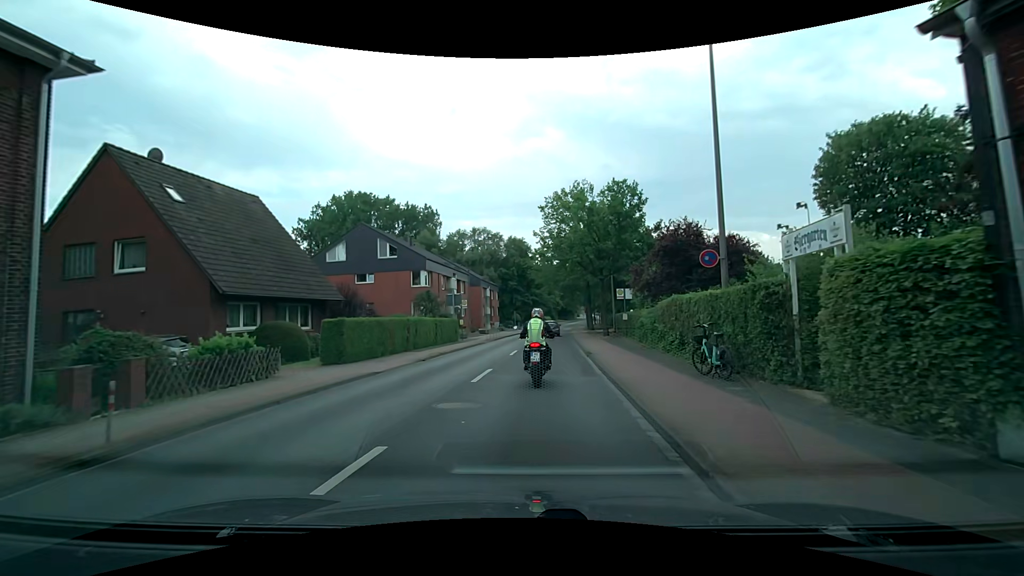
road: tertiary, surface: asphalt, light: Day
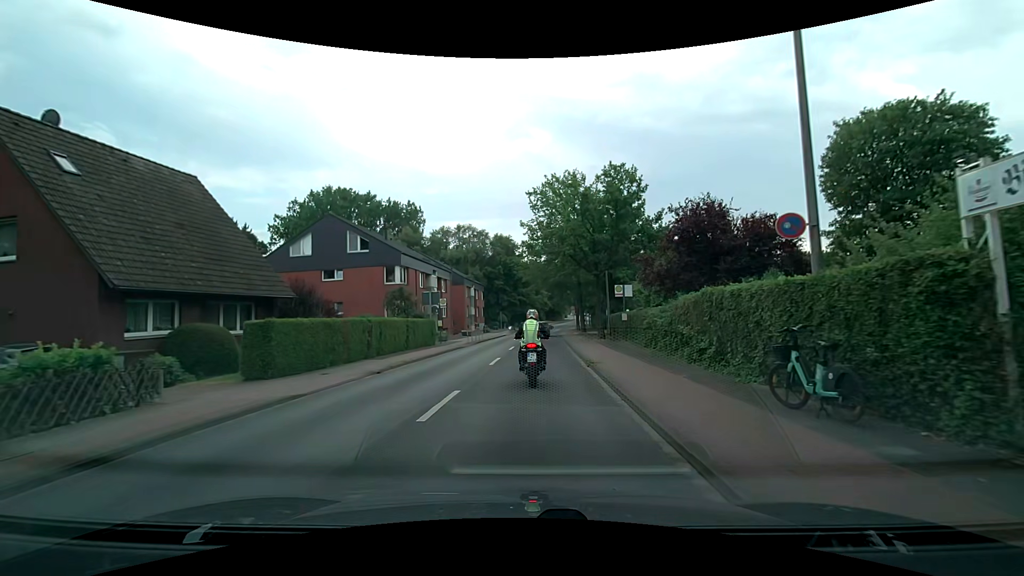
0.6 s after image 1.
(0.0, +4.4) m; +2°
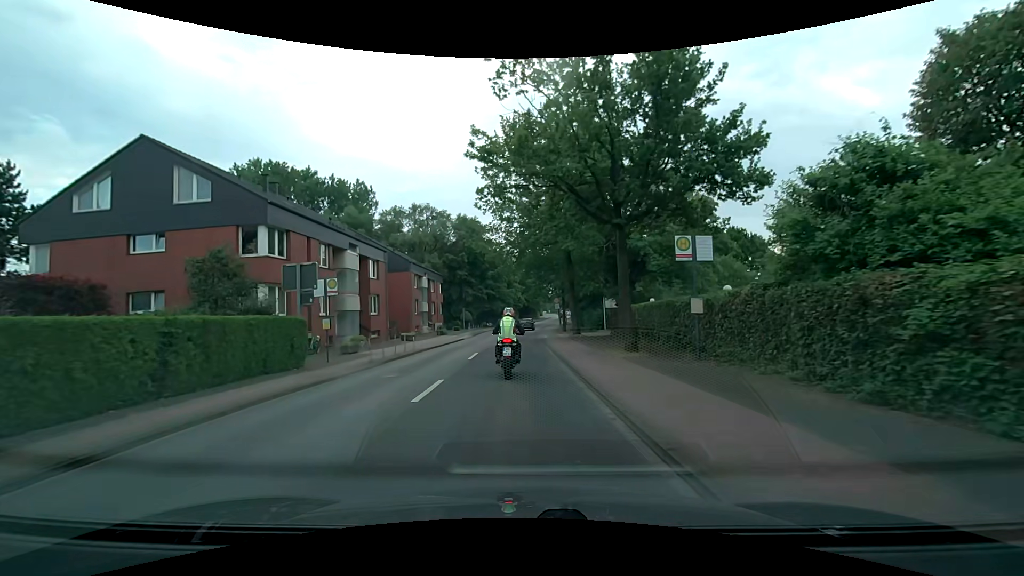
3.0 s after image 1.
(+0.3, +17.3) m; +2°
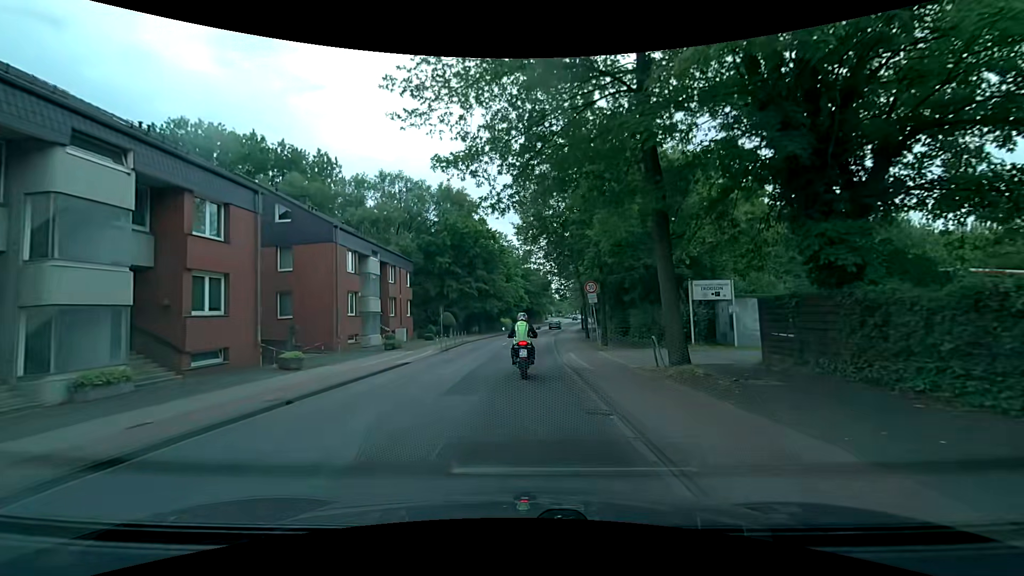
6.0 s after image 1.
(-0.1, +21.6) m; 0°
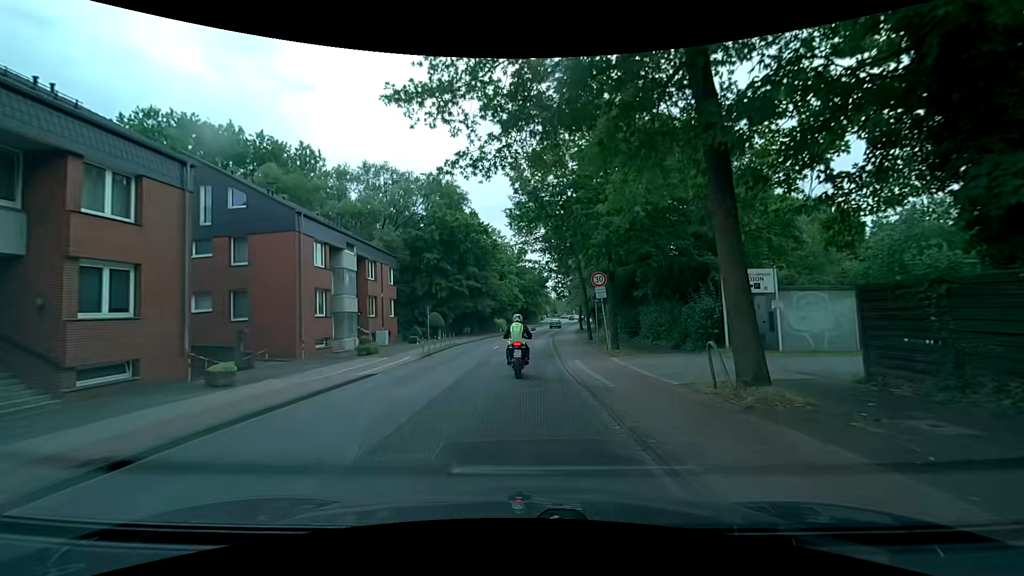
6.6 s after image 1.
(0.0, +4.2) m; 0°
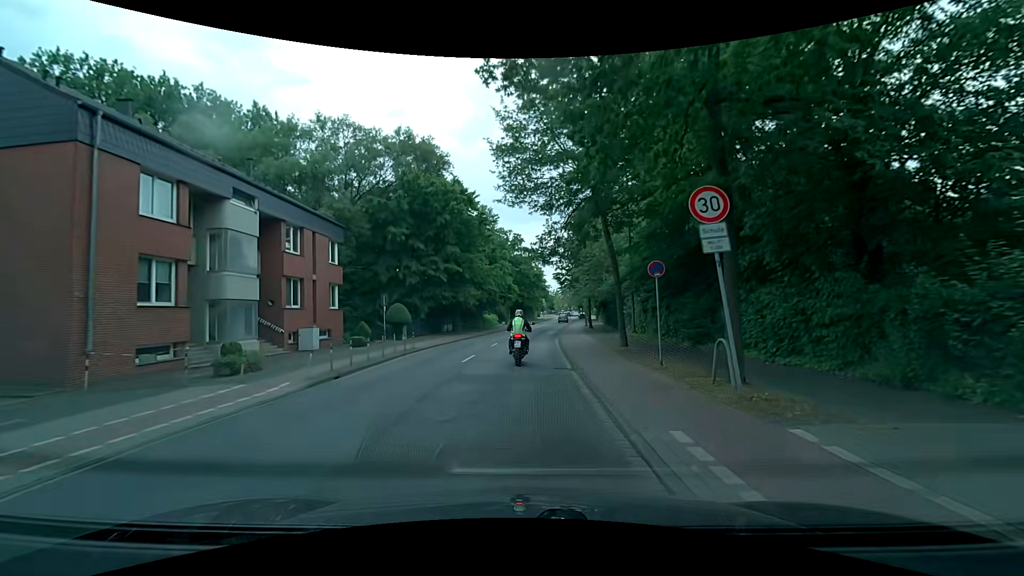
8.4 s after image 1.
(+0.1, +12.5) m; +1°
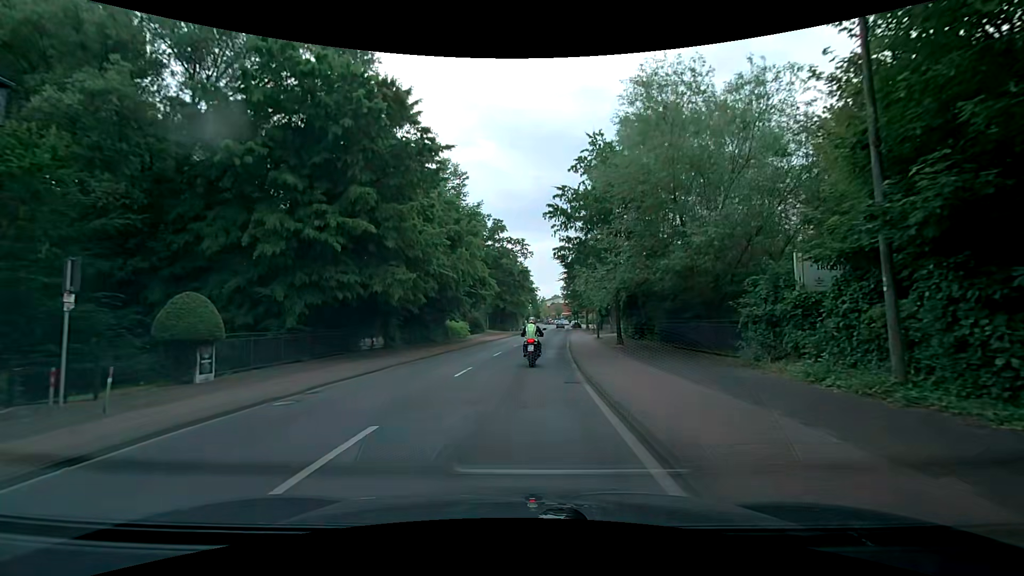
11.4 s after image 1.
(+0.2, +21.2) m; +1°
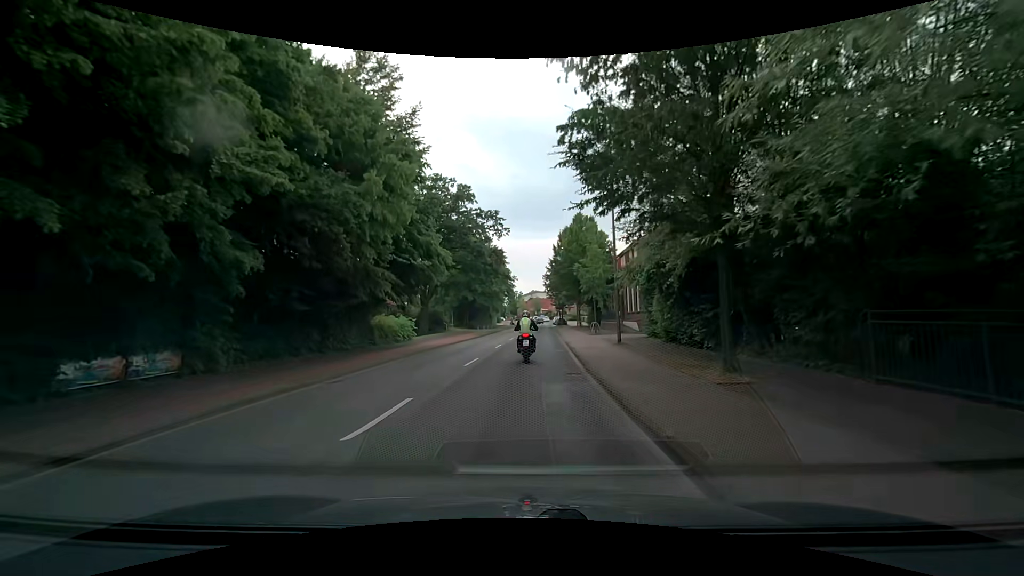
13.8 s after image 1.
(+0.6, +17.1) m; +4°
(0, +10) (0, +20) (0, +30) (+1, +40) (+1, +50) (+2, +60) (+3, +70) (+3, +80) (+3, +90) (+4, +100) m
